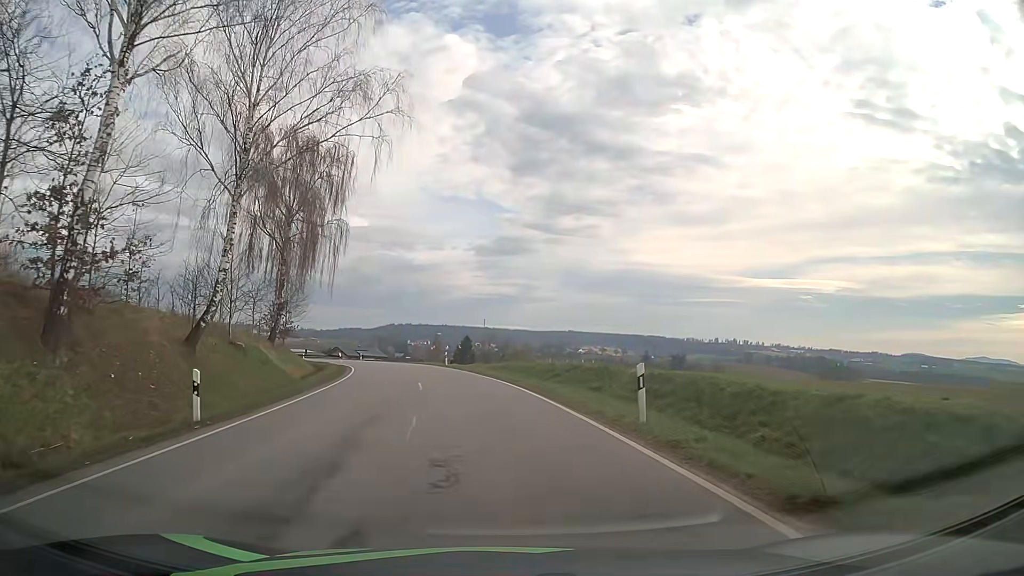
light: Day
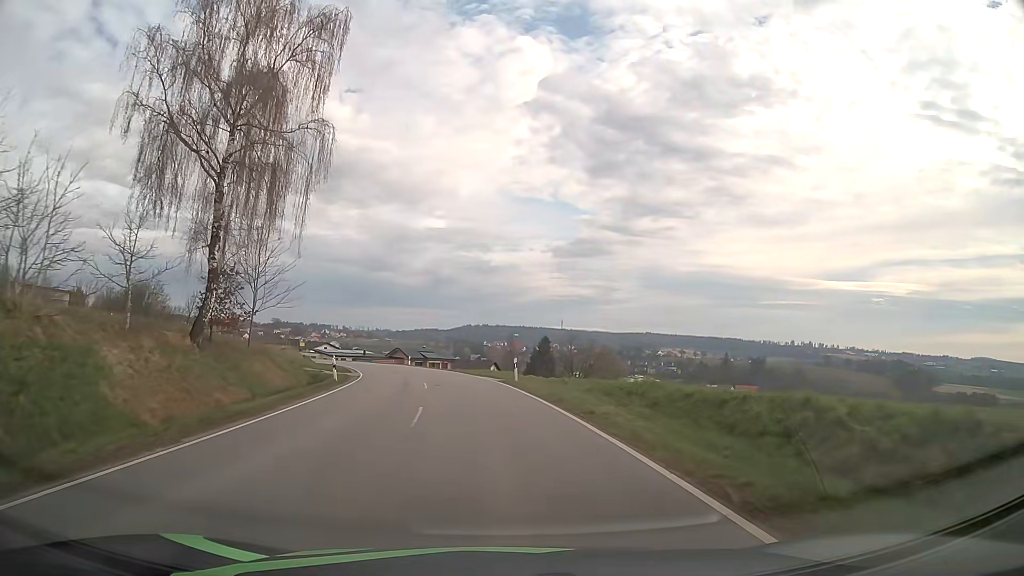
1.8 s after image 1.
(-1.3, +21.0) m; -7°
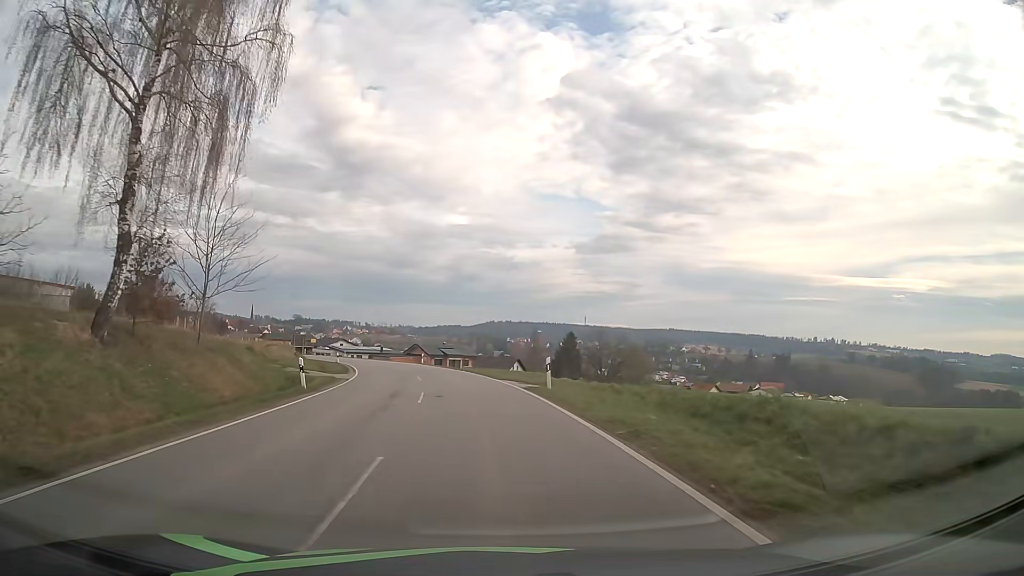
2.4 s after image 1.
(-0.1, +7.9) m; -2°
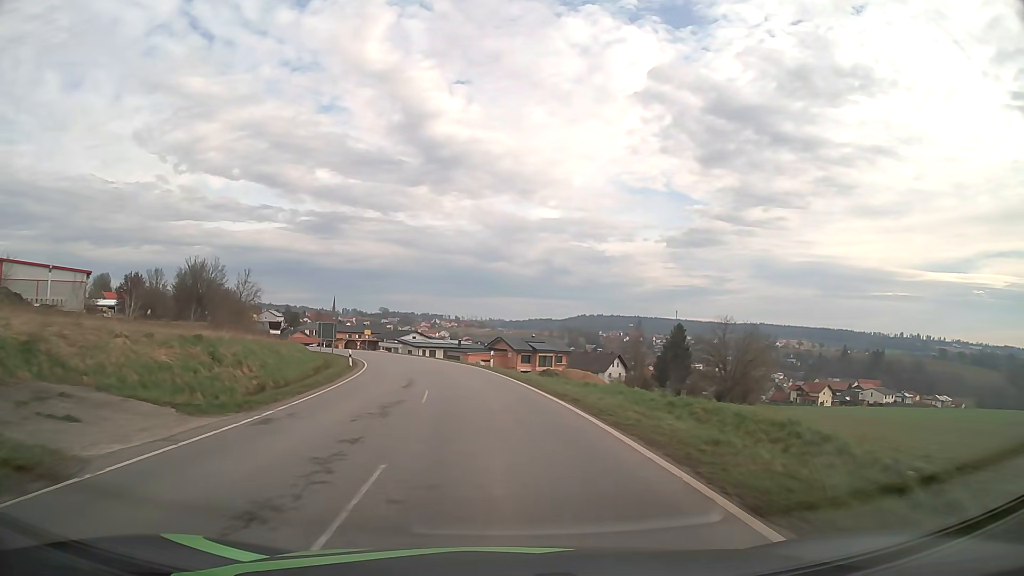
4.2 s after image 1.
(-1.6, +24.8) m; -8°
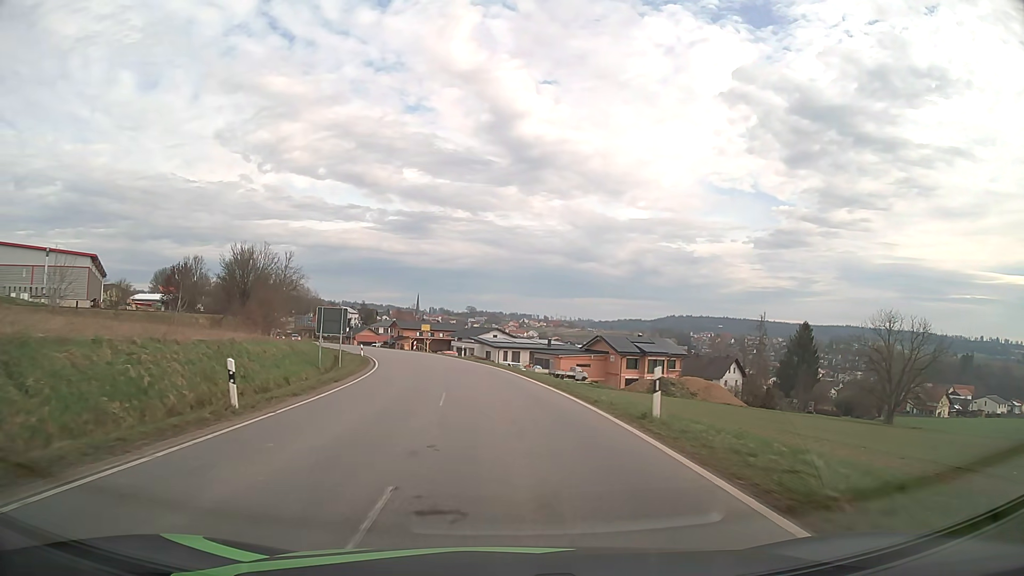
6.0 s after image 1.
(-1.7, +25.2) m; -7°
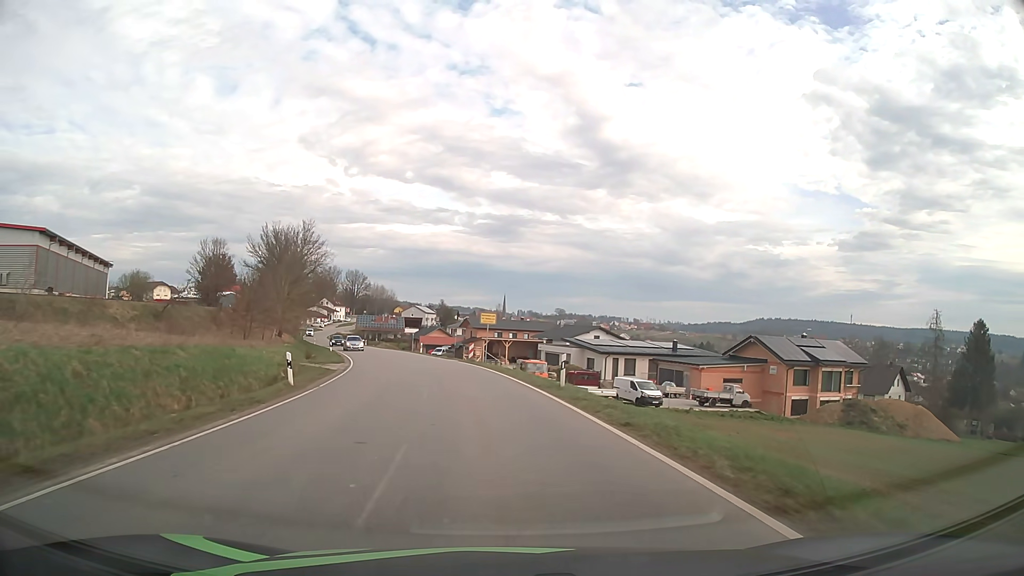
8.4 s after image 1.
(-2.2, +33.1) m; -8°
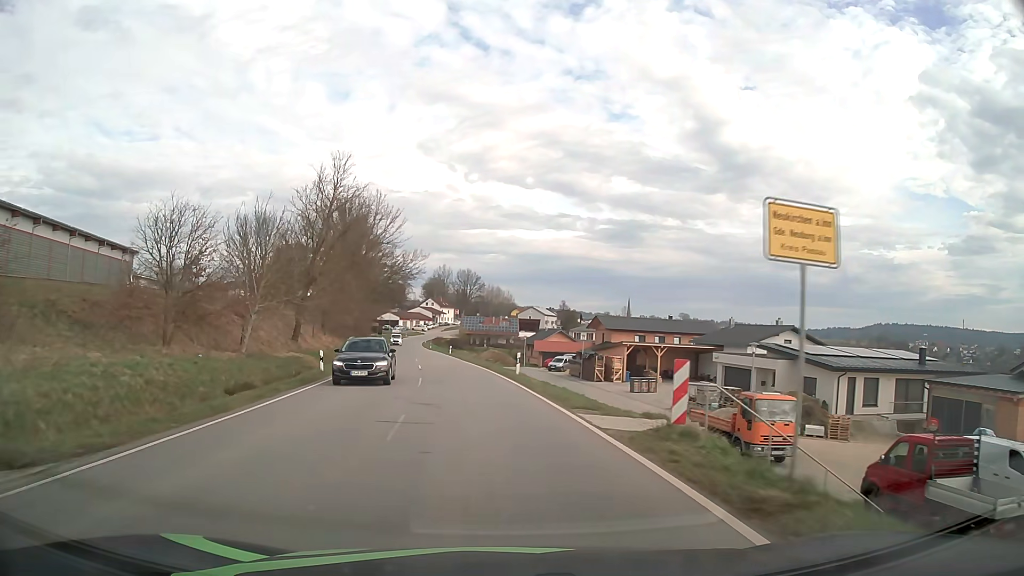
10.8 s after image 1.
(-2.7, +32.3) m; -10°
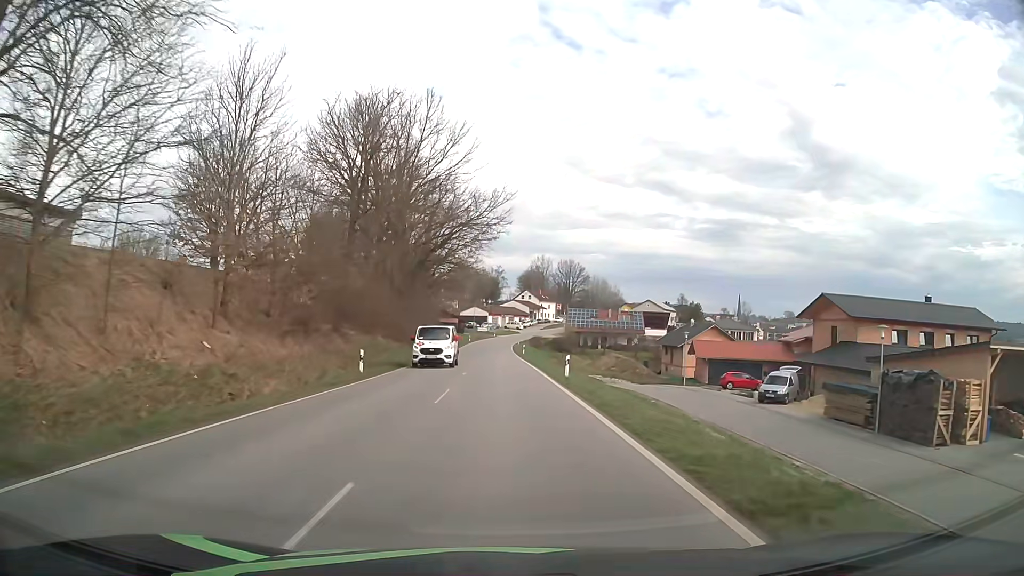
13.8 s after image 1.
(-4.0, +42.1) m; -8°
(0, +10) (0, +20) (0, +30) (-1, +40) (-1, +50) (-1, +60) (-1, +70) (-1, +80) (-1, +90) (-1, +100) m
